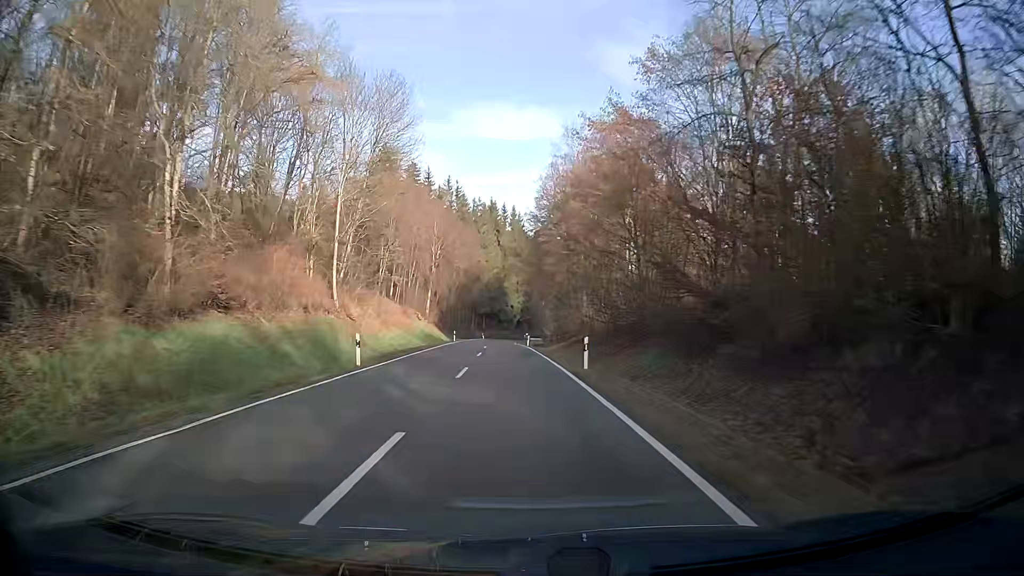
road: secondary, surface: asphalt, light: Day
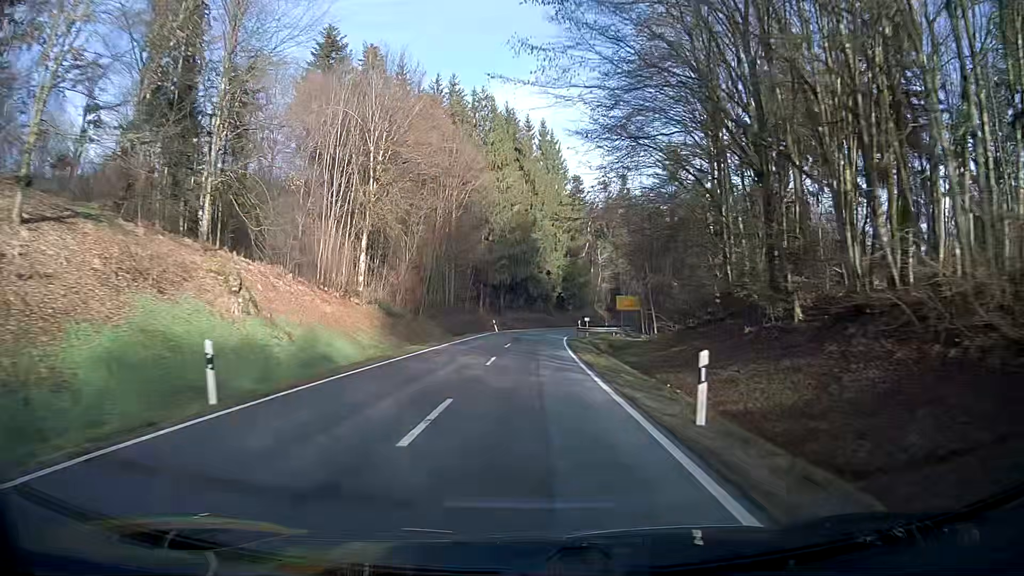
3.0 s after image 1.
(-2.1, +58.3) m; -3°
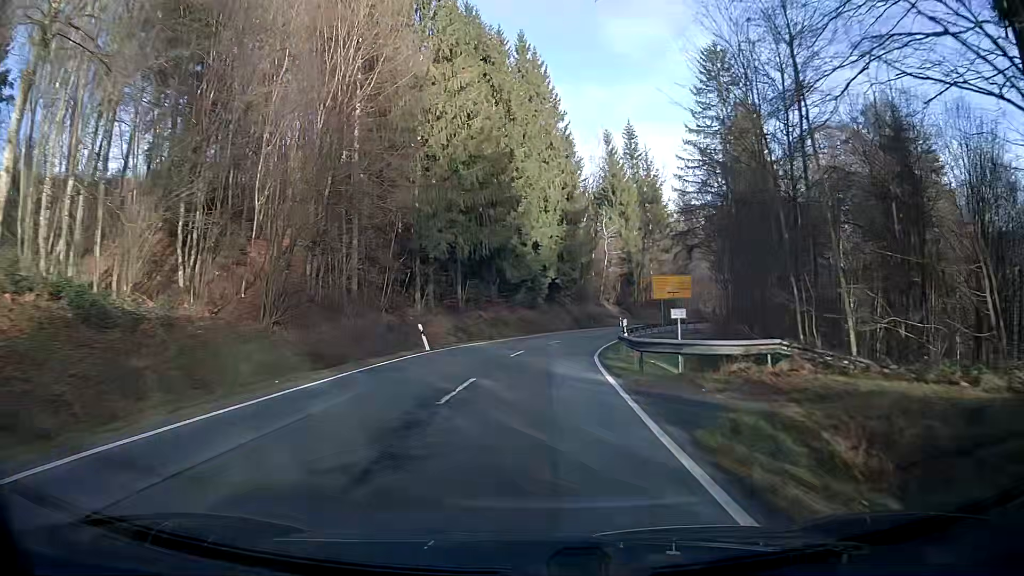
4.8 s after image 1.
(+0.8, +33.6) m; +4°
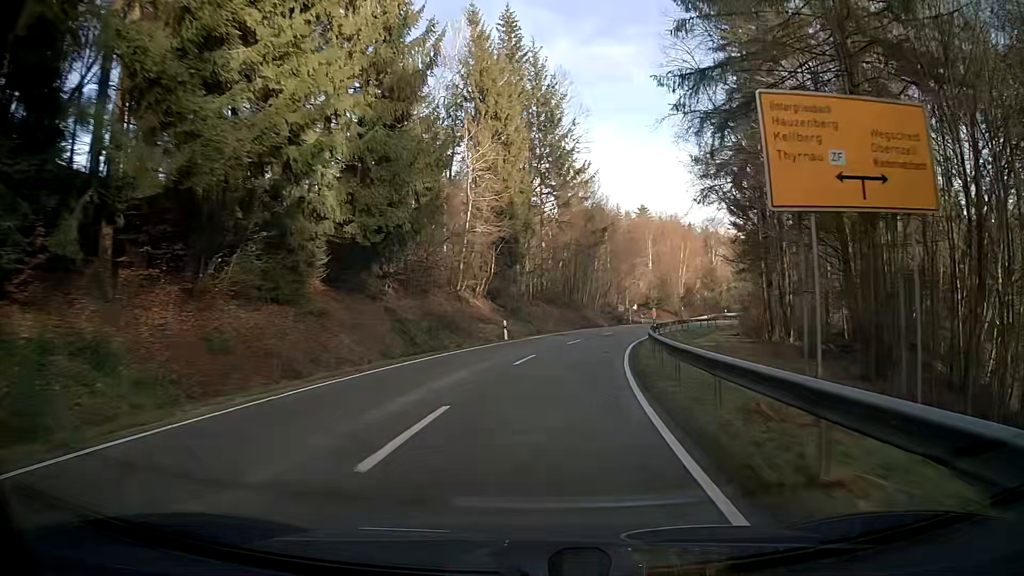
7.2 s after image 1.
(+3.1, +40.7) m; +11°
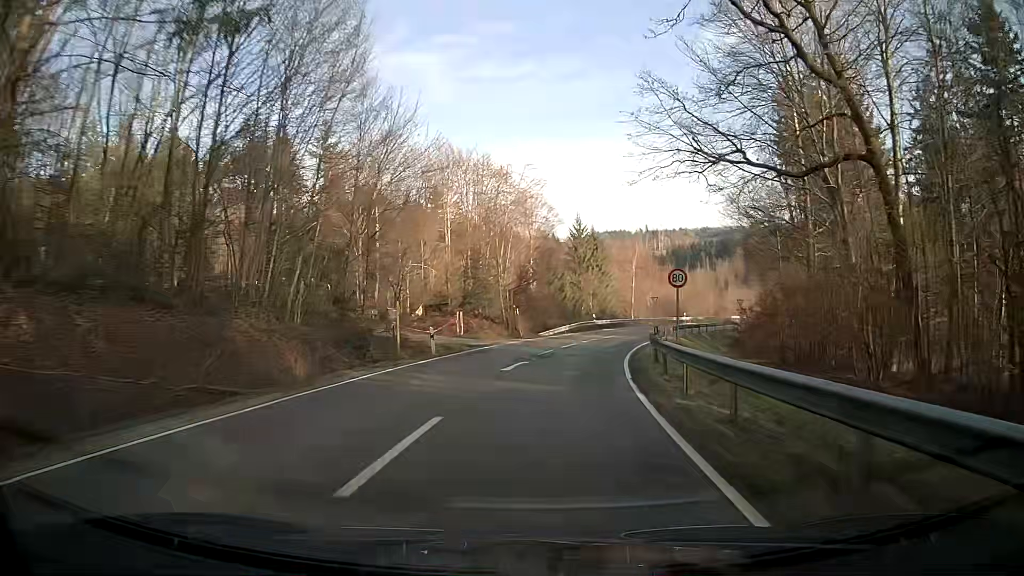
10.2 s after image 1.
(+7.9, +48.6) m; +18°
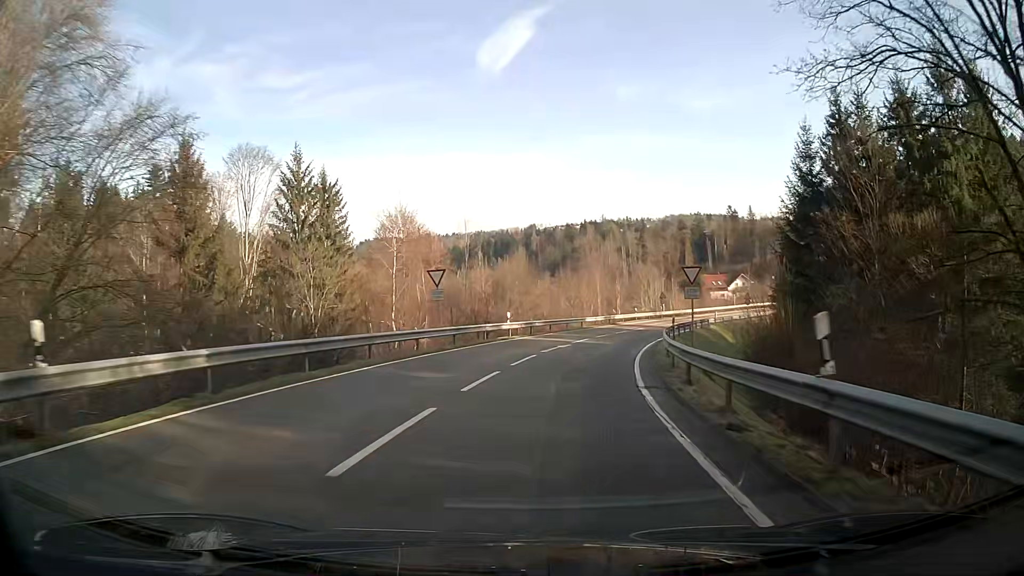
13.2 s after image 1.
(+8.2, +47.3) m; +20°
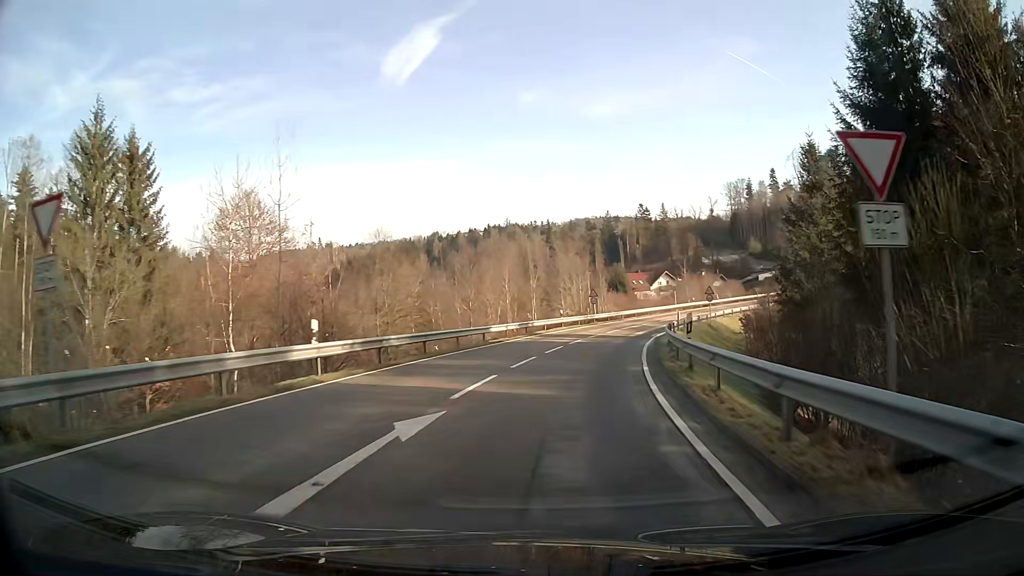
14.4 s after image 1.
(+1.3, +18.9) m; +8°
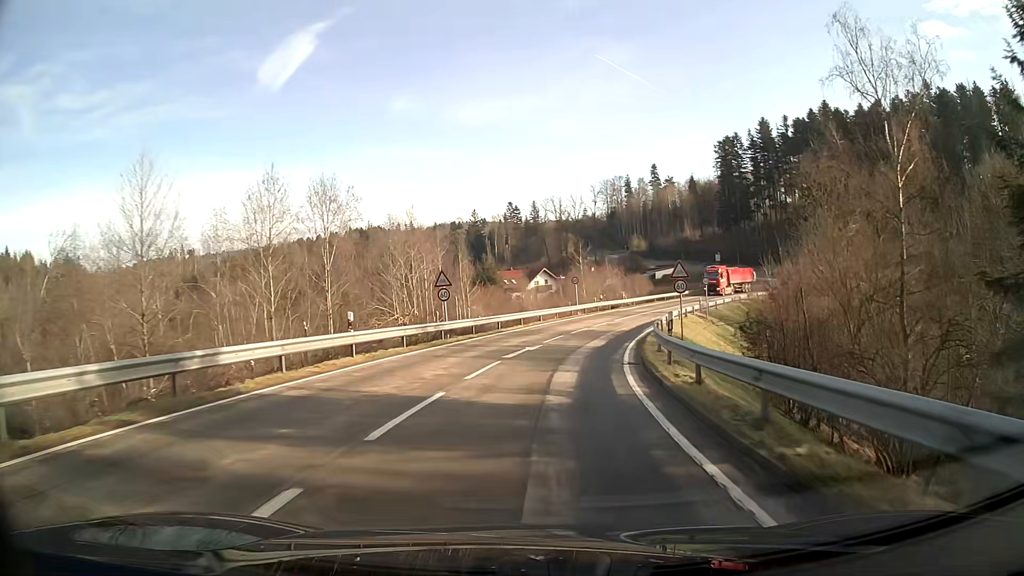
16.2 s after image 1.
(+2.8, +27.8) m; +11°
(0, +10) (+1, +20) (+3, +30) (+6, +39) (+9, +49) (+12, +58) (+17, +67) (+21, +76) (+27, +84) (+34, +92) m
